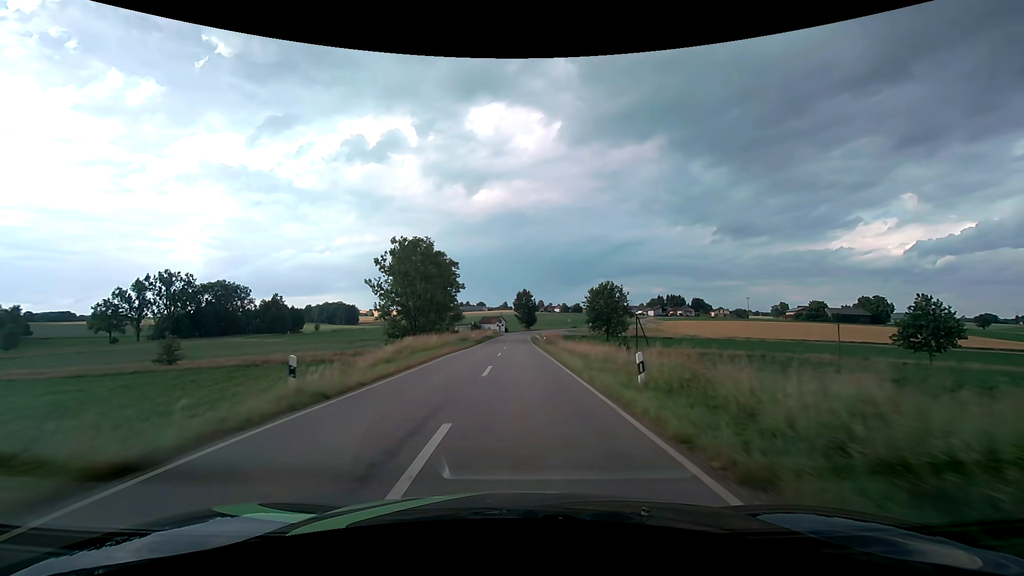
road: tertiary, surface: asphalt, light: Day
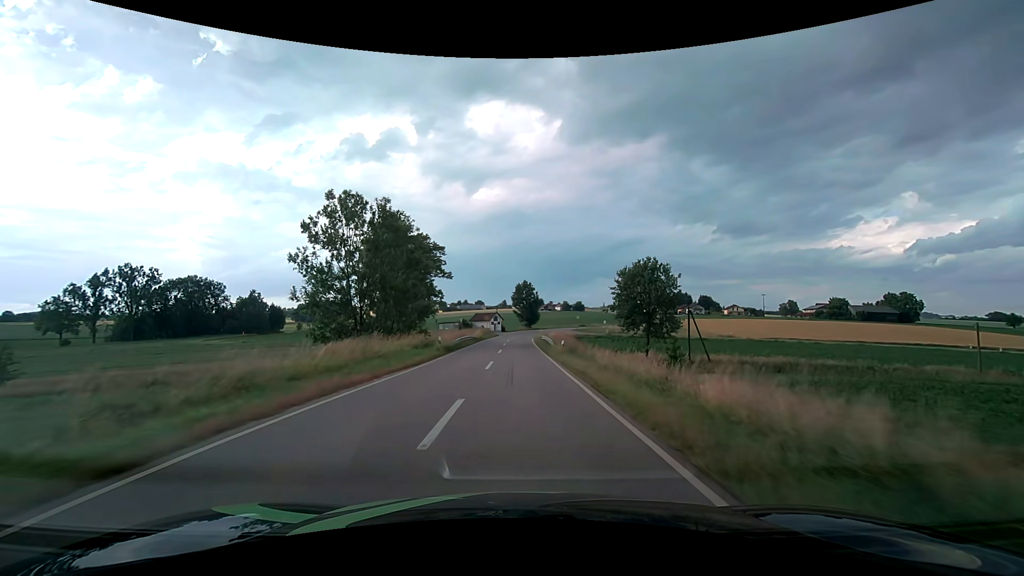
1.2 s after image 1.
(0.0, +21.1) m; 0°
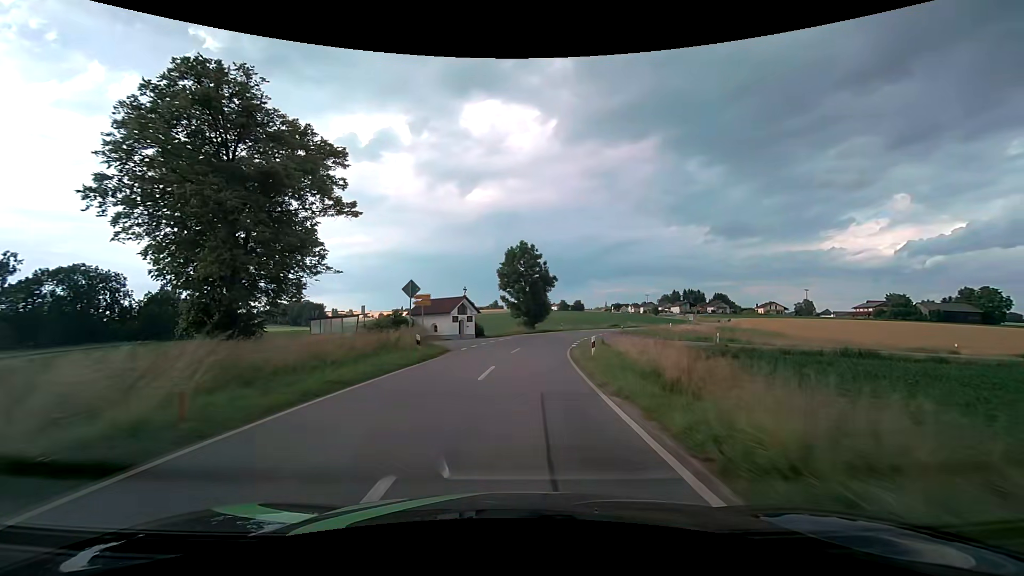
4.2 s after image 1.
(-0.1, +52.7) m; +1°
(0, +10) (+1, +20) (+1, +30) (+3, +40) (+5, +50) (+9, +59) (+13, +68) (+18, +77) (+23, +85) (+28, +94) m
